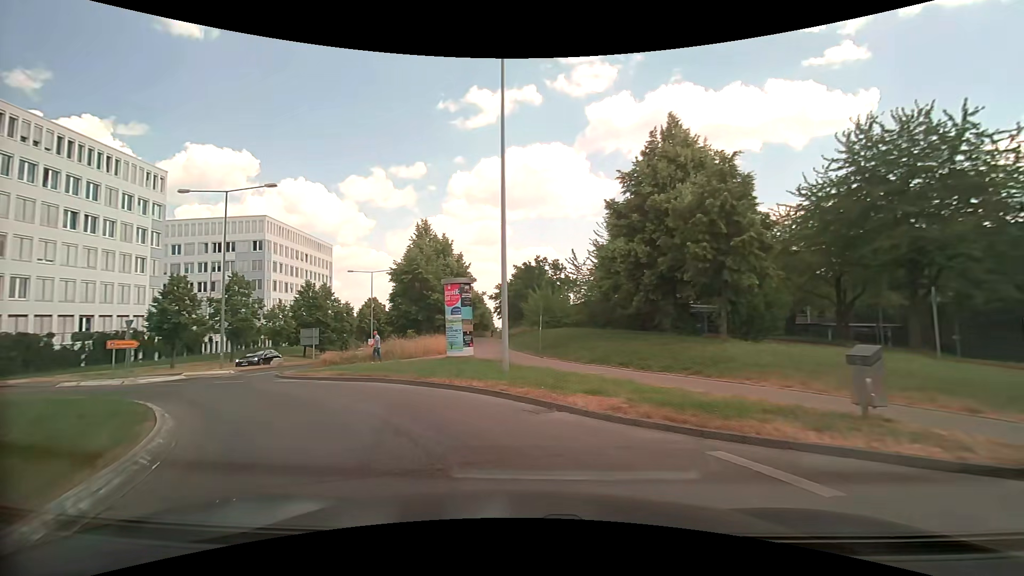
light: Day
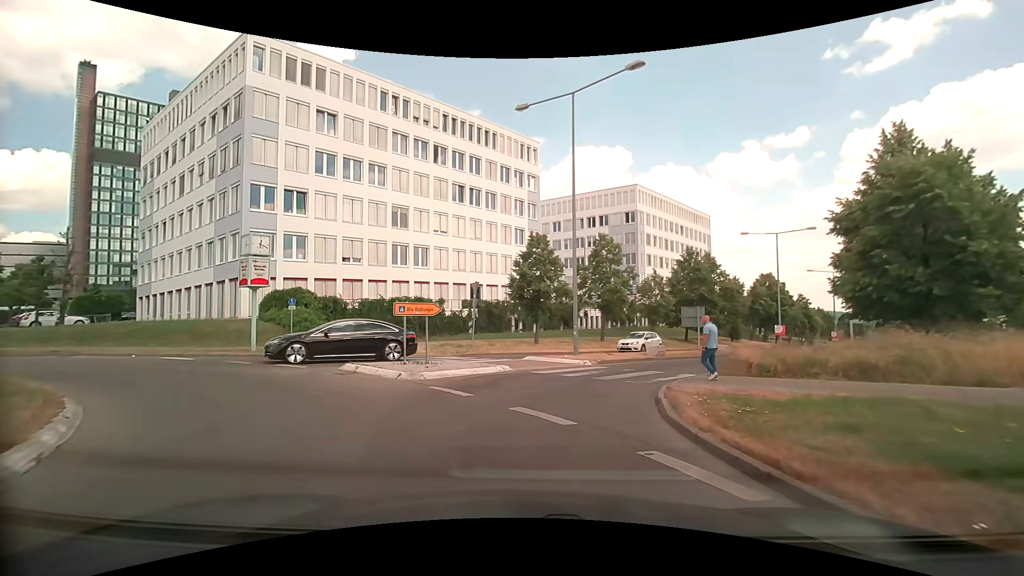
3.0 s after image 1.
(-6.0, +13.8) m; -43°
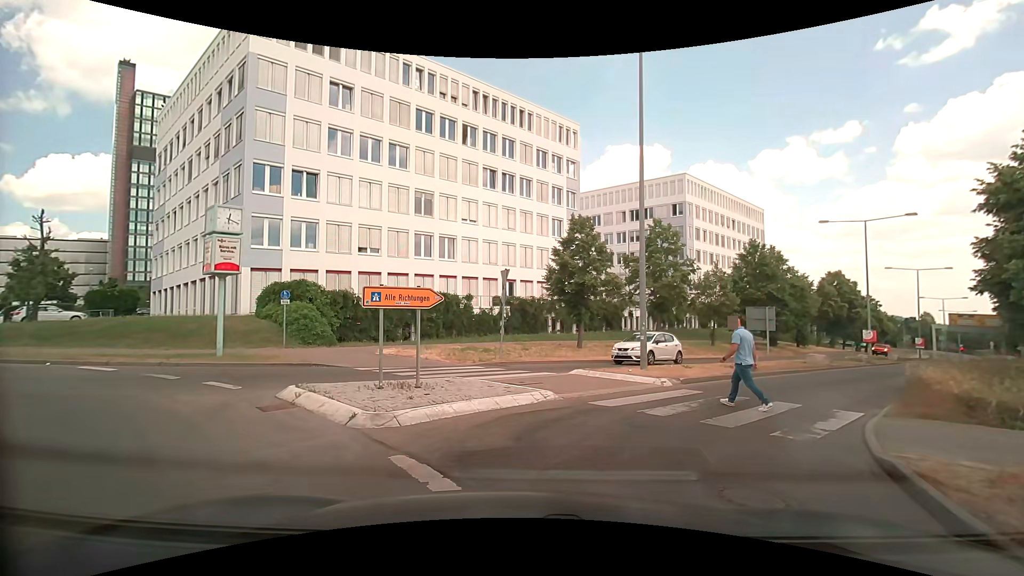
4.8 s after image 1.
(-0.2, +5.5) m; -3°
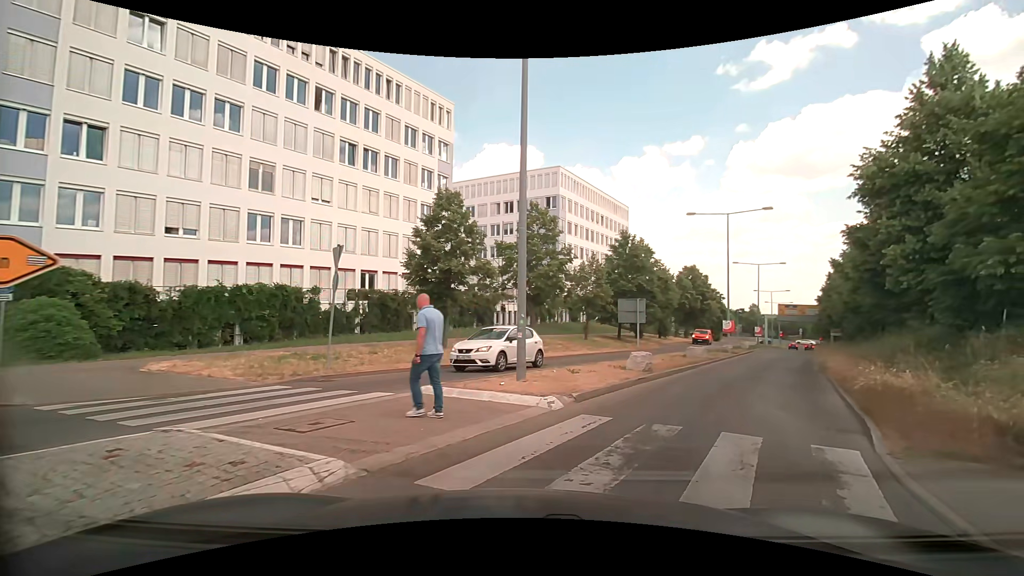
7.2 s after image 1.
(+0.4, +4.9) m; +13°
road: tertiary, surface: asphalt
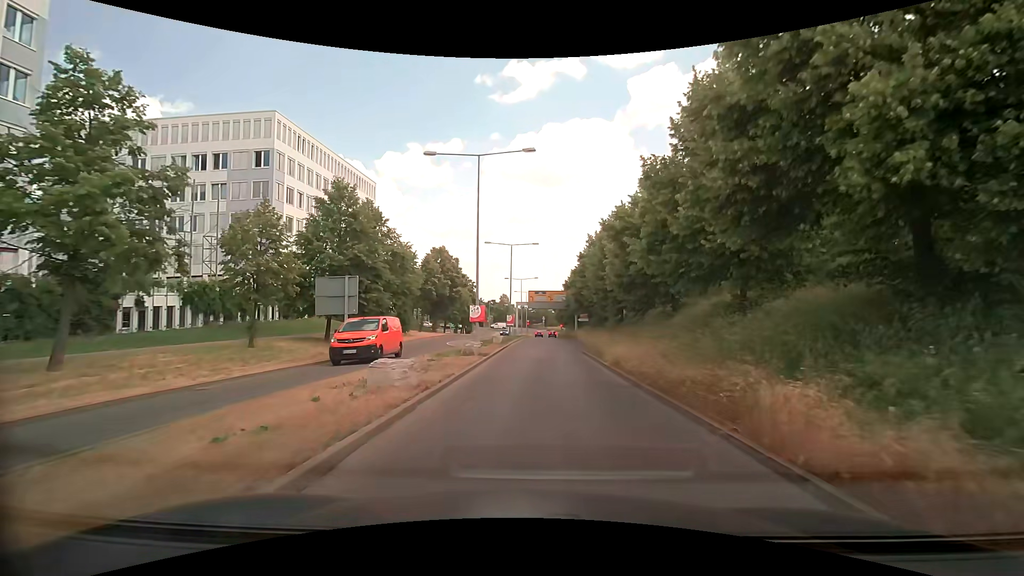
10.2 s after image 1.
(+5.8, +15.0) m; +28°
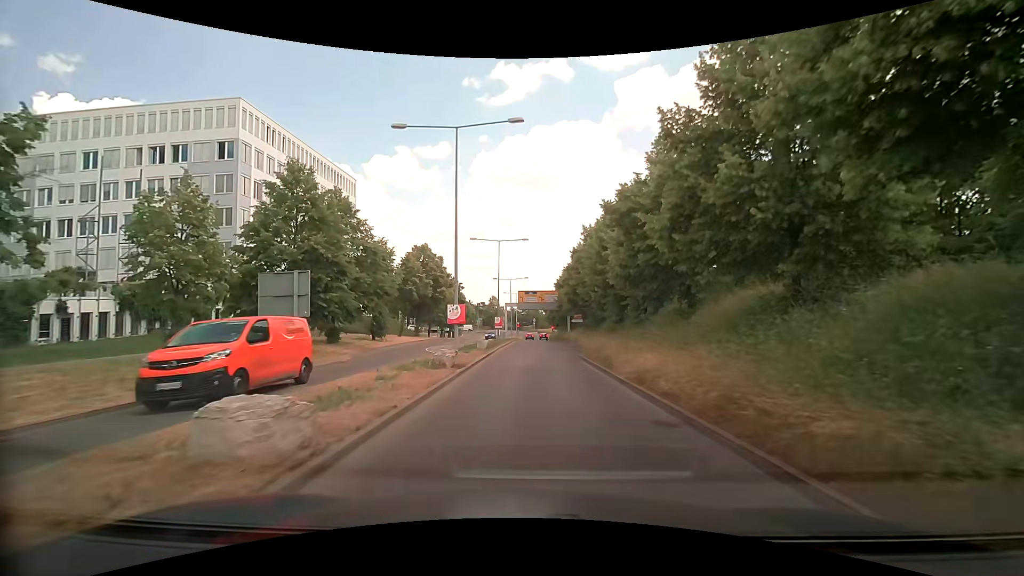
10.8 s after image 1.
(+0.1, +4.6) m; 0°
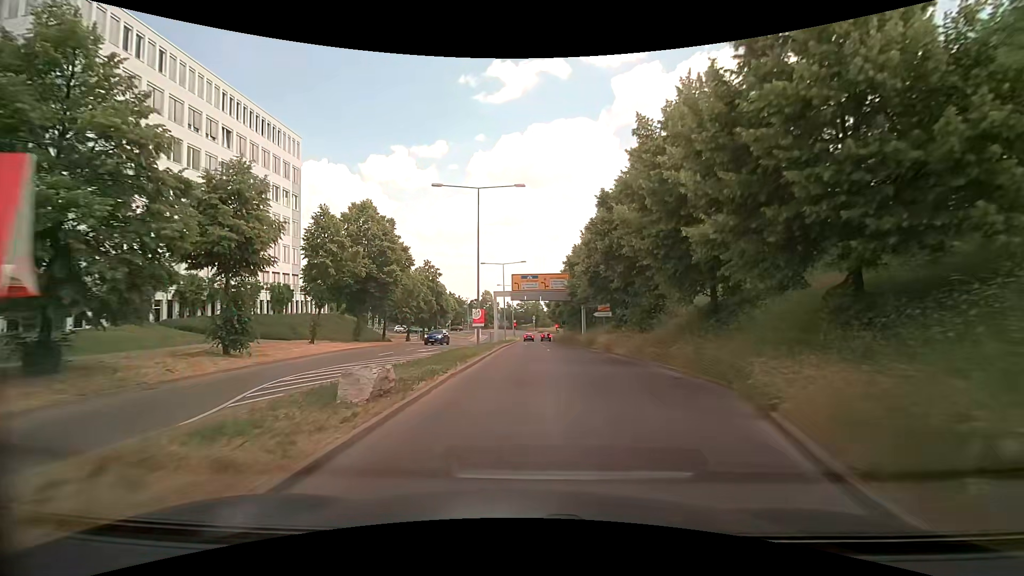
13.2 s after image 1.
(+0.6, +21.5) m; +1°
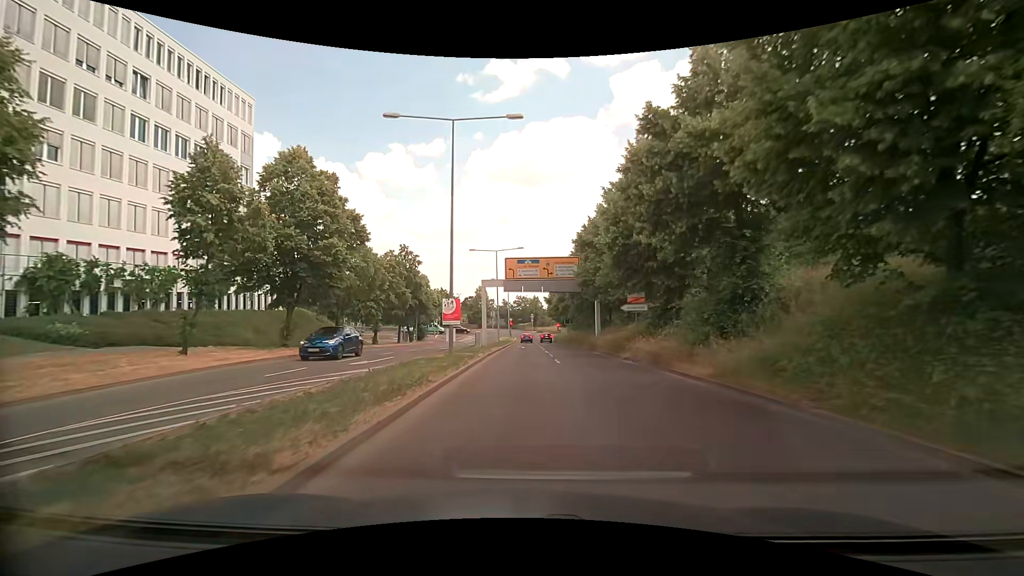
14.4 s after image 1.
(+0.1, +11.7) m; 0°
